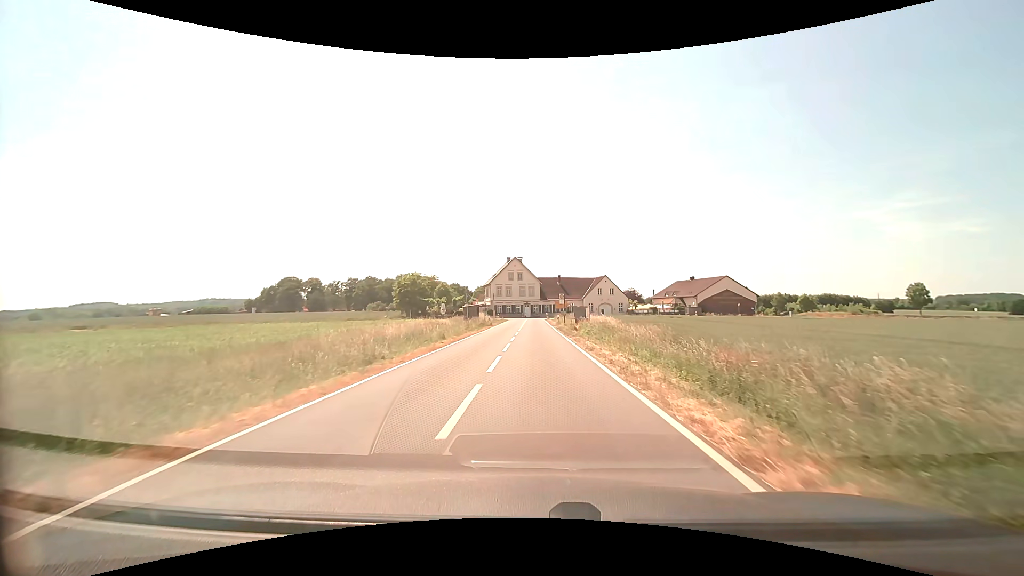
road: secondary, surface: asphalt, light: Day
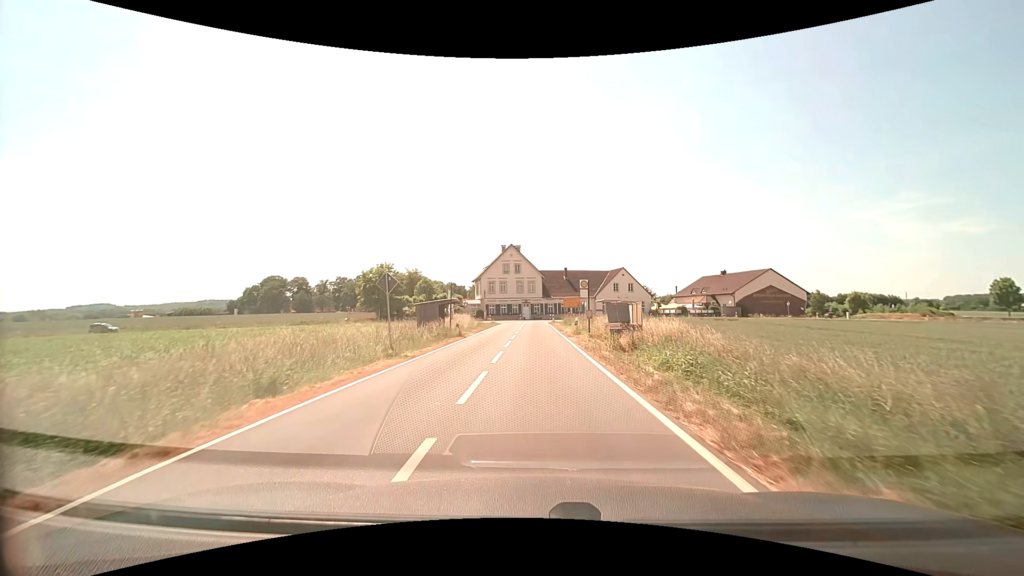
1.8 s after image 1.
(0.0, +21.6) m; 0°
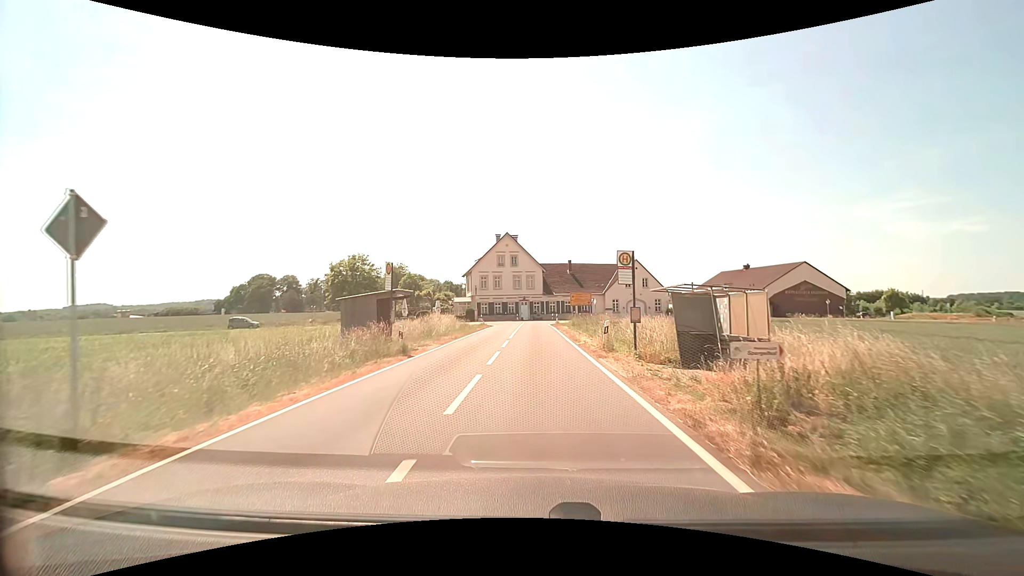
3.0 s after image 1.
(0.0, +12.5) m; 0°
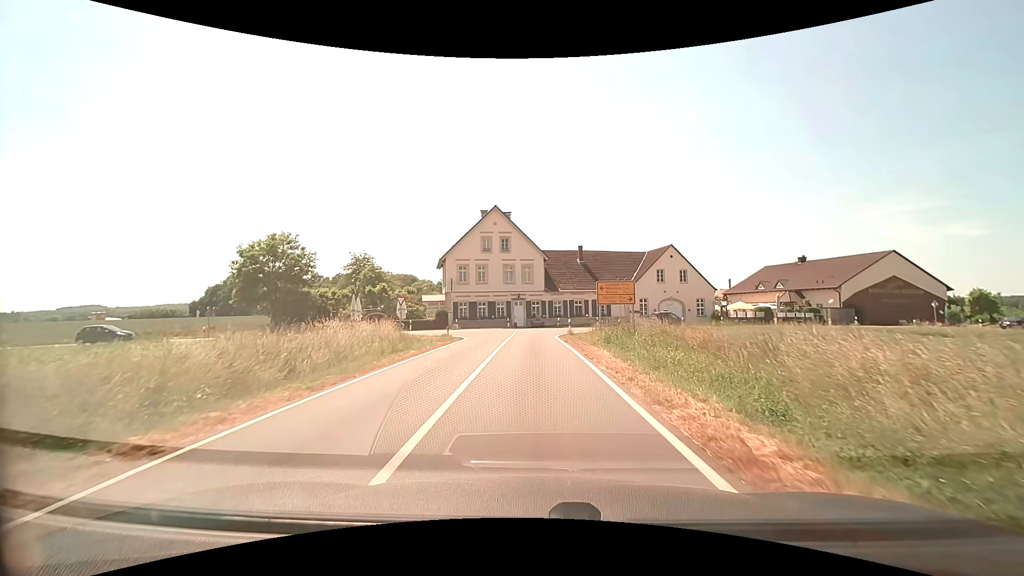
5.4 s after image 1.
(0.0, +21.3) m; 0°
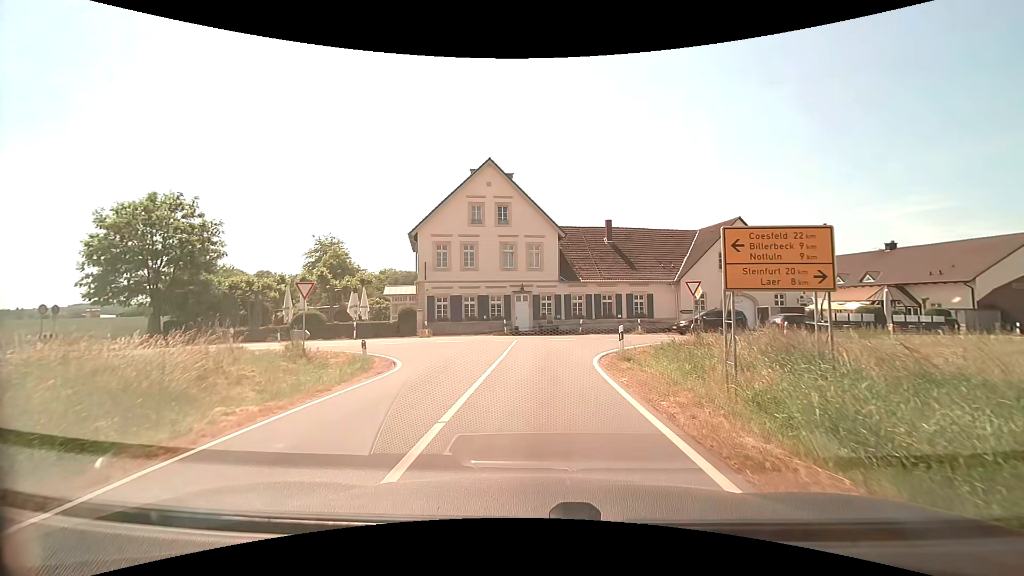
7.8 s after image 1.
(0.0, +16.9) m; -1°
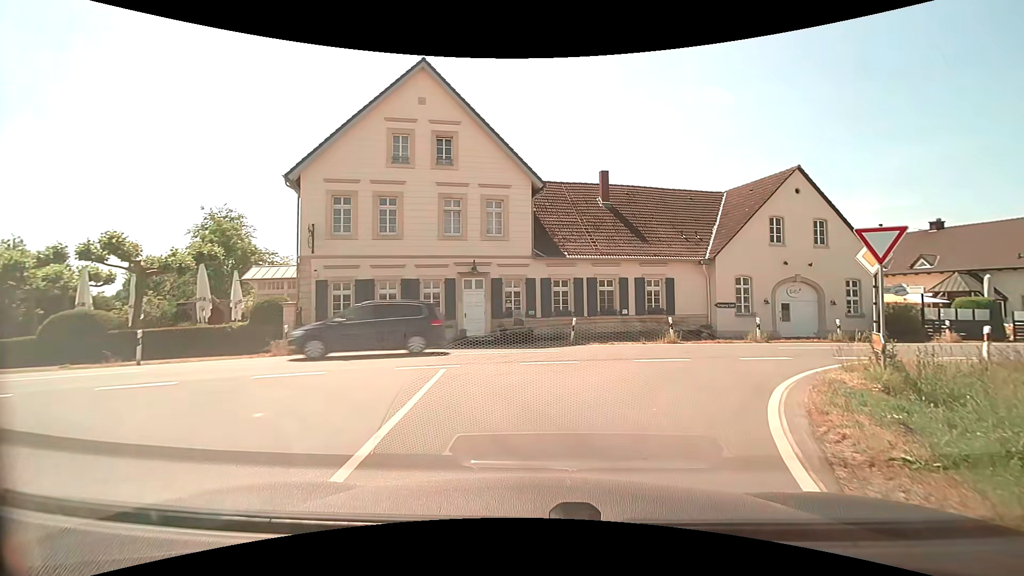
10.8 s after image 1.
(+0.1, +14.7) m; +4°
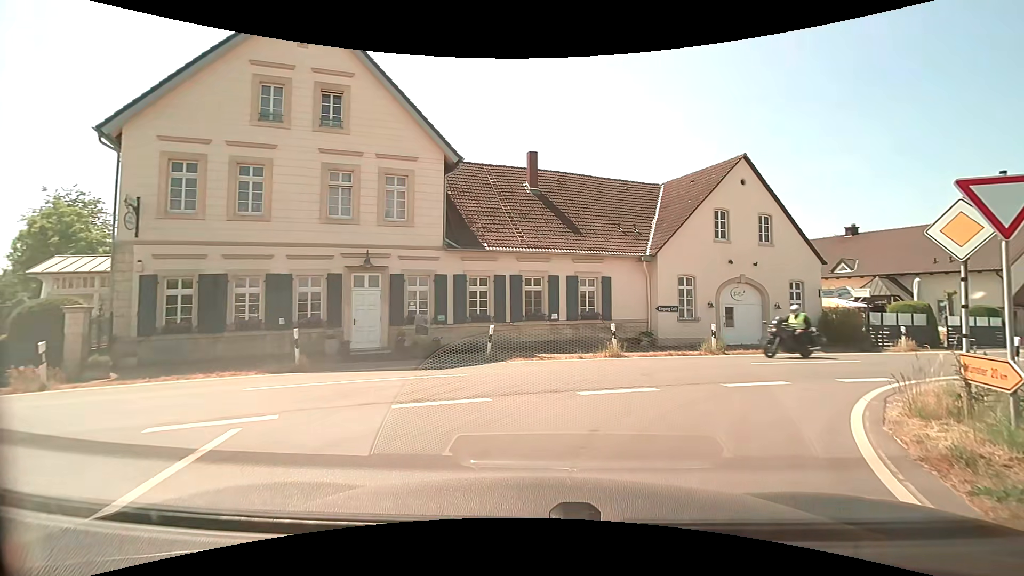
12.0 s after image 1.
(+0.3, +4.9) m; +8°
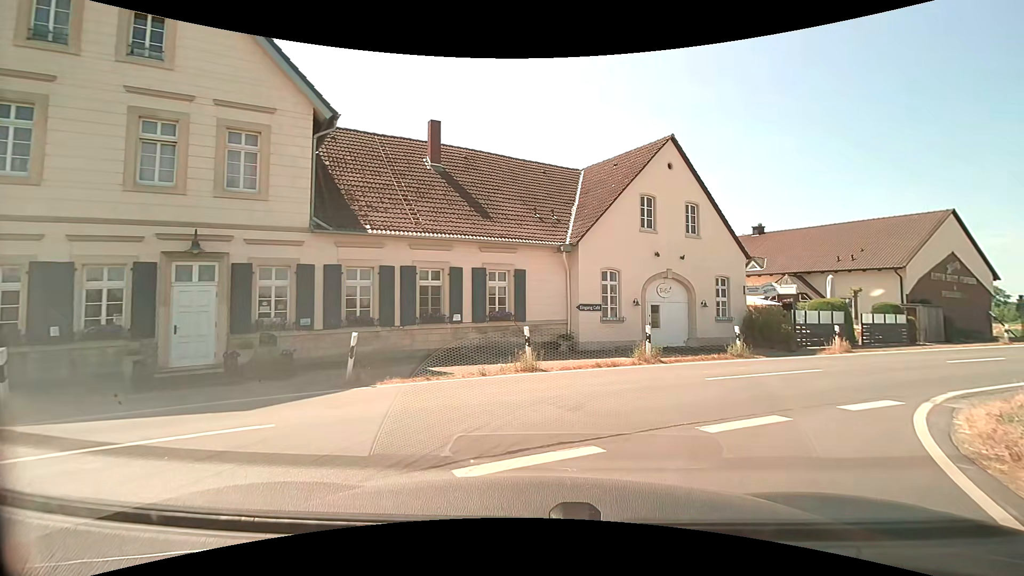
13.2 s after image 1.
(+0.4, +4.1) m; +10°
(+3, +9) (+10, +16) (+19, +21) (+27, +27) (+36, +32) (+44, +37) (+53, +42) (+62, +47) (+71, +51) (+80, +56) m
